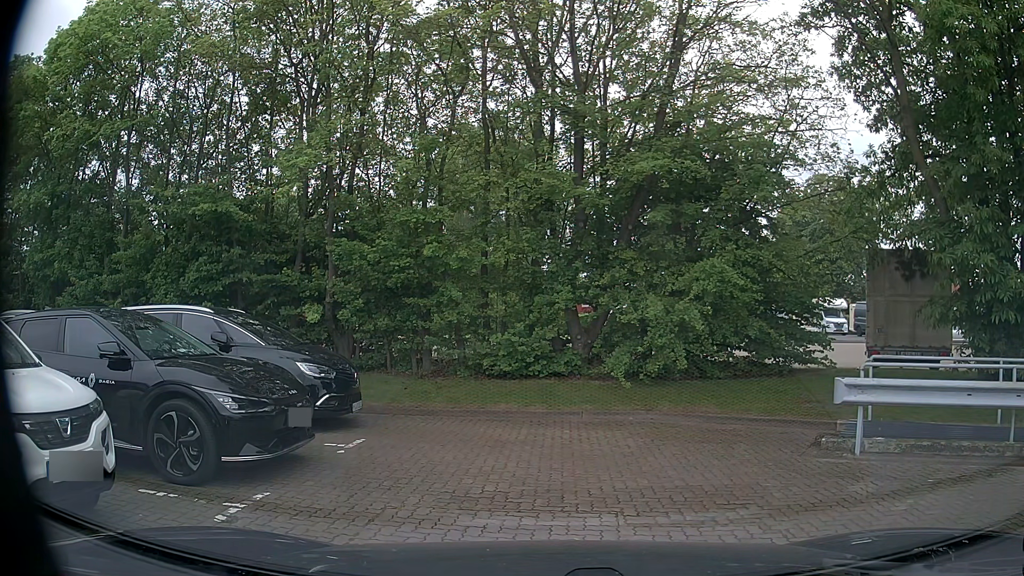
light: Day
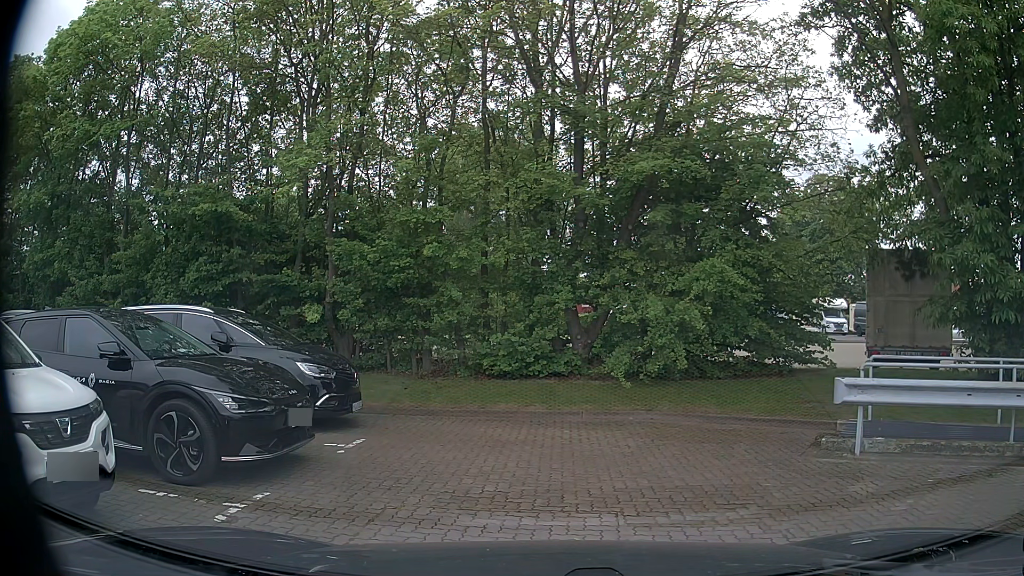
(0.0, 0.0) m; 0°
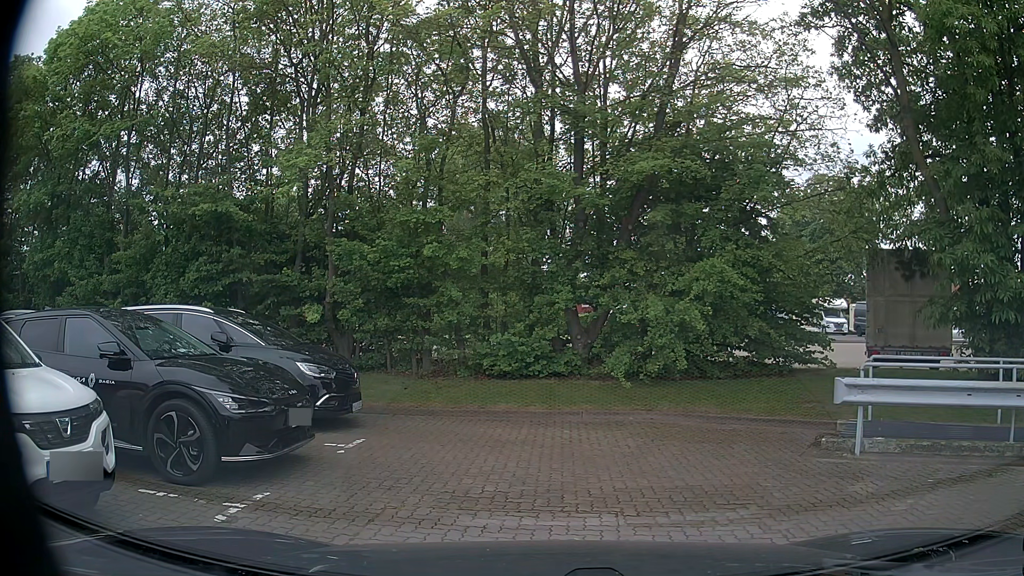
(0.0, 0.0) m; 0°
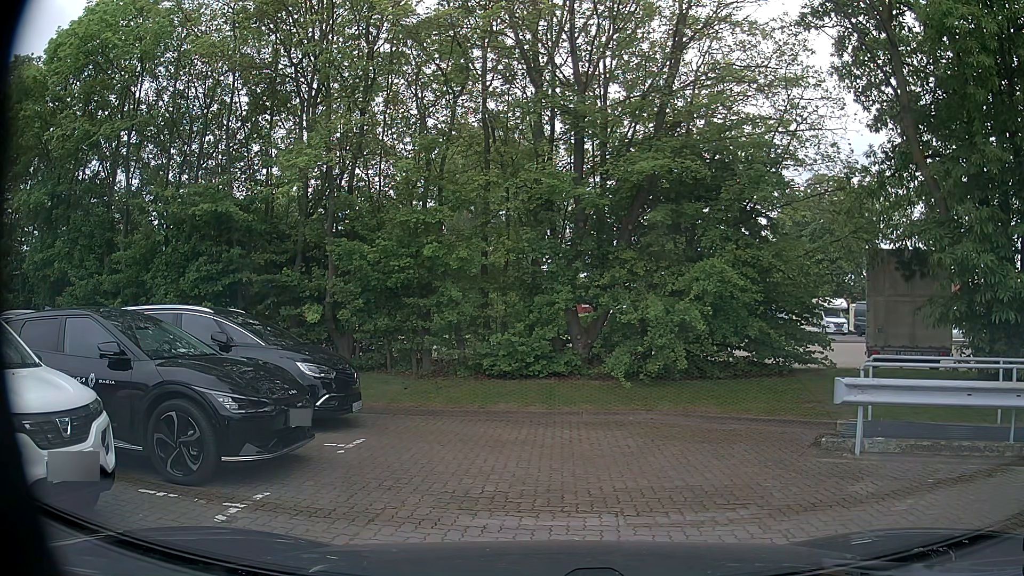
(0.0, 0.0) m; 0°
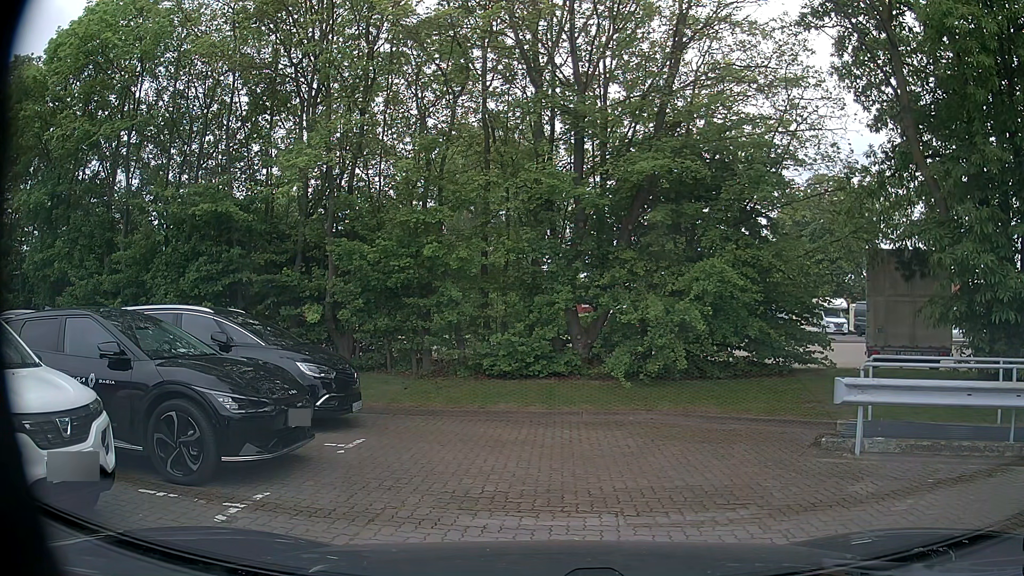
(0.0, 0.0) m; 0°
